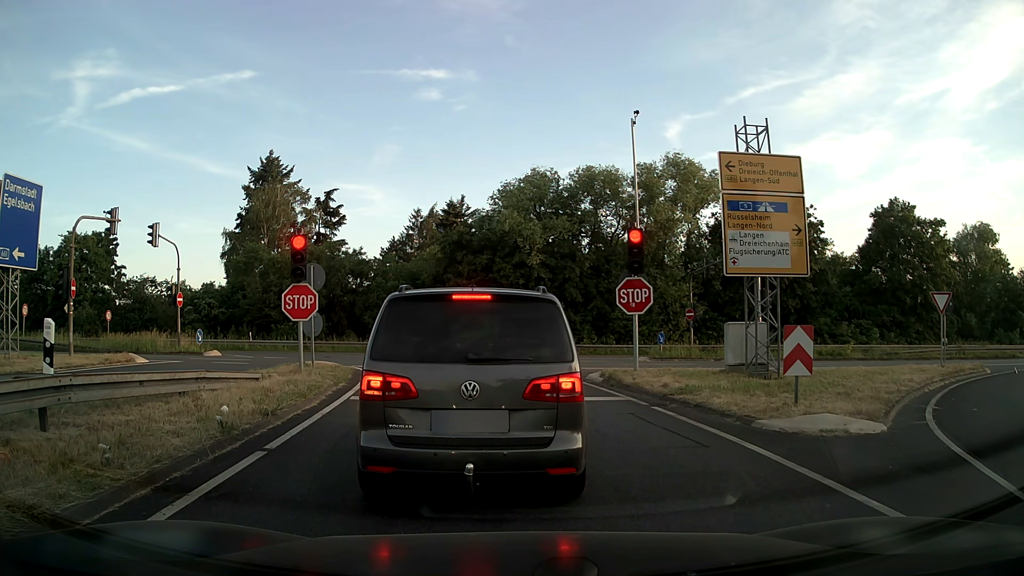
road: motorway_link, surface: asphalt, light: Day
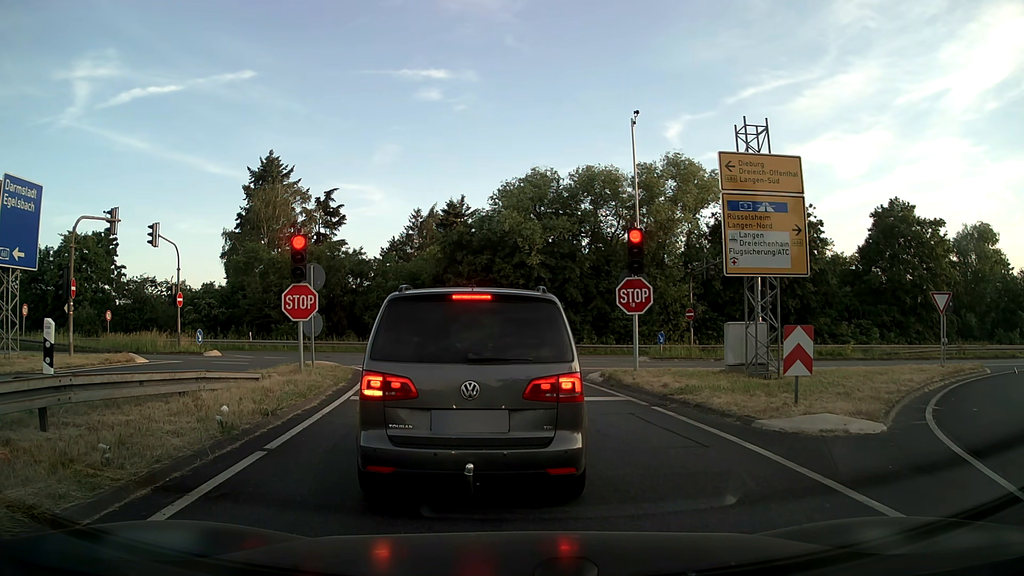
(0.0, 0.0) m; 0°
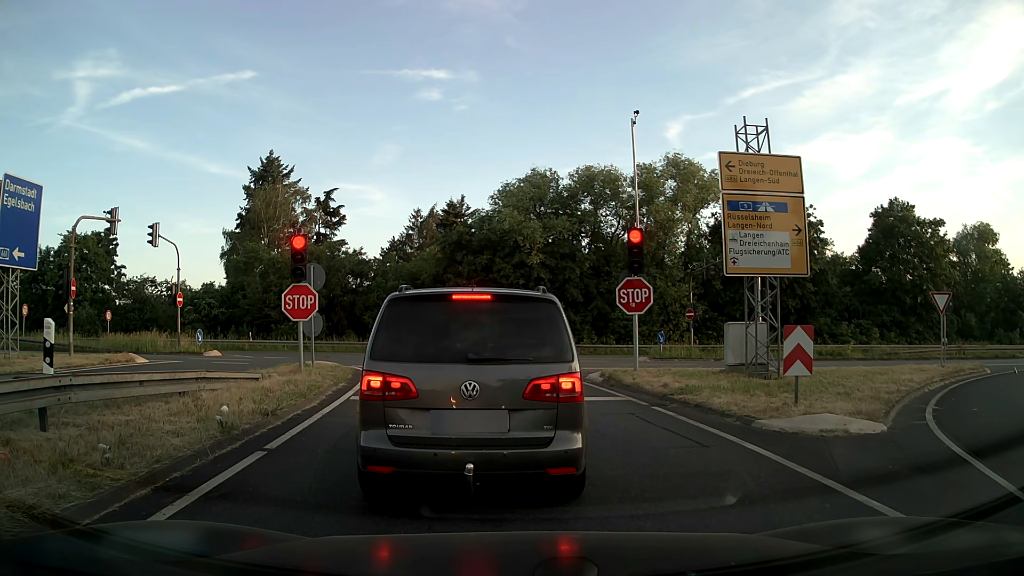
(0.0, 0.0) m; 0°
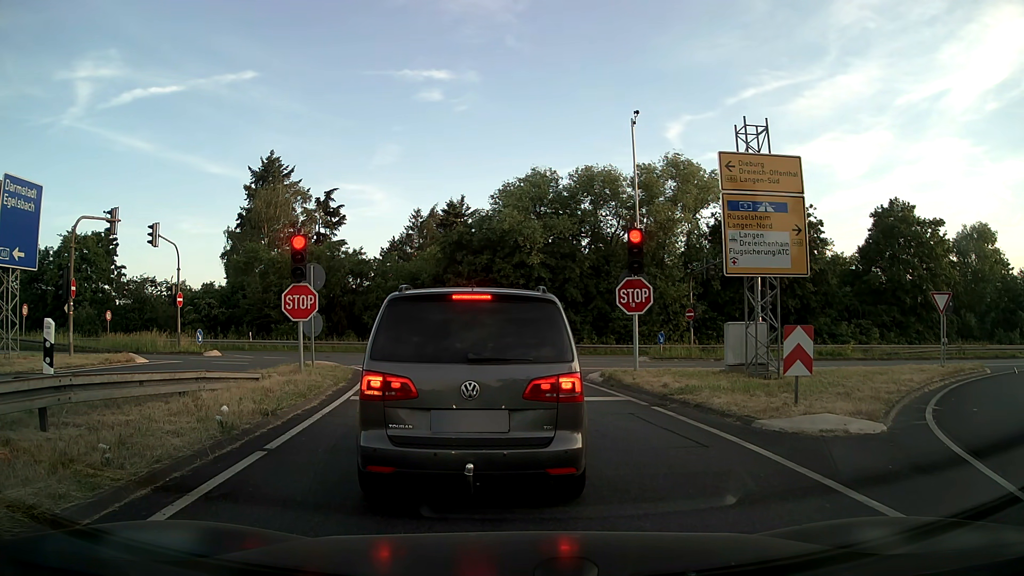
(0.0, 0.0) m; 0°
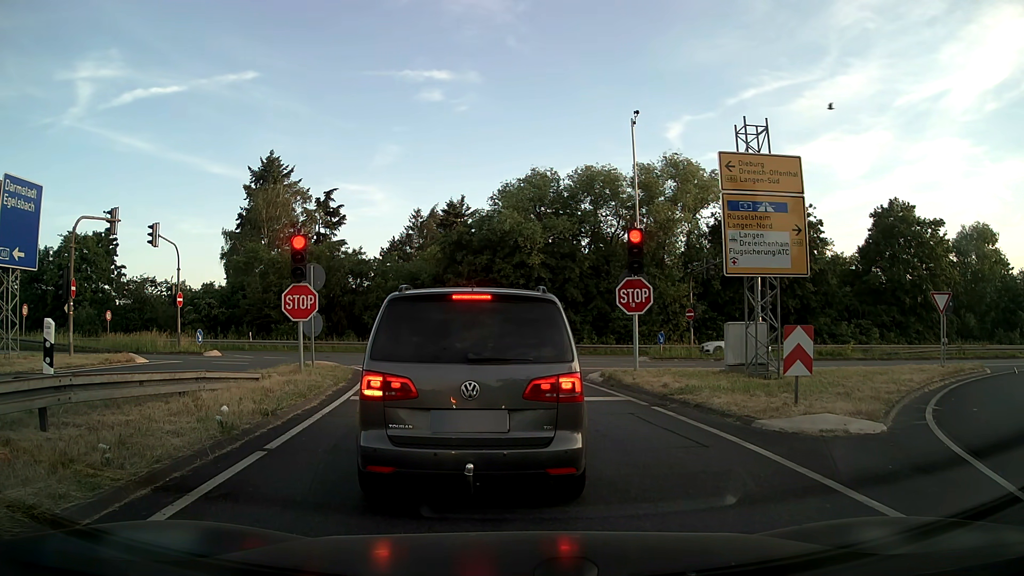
(0.0, 0.0) m; 0°
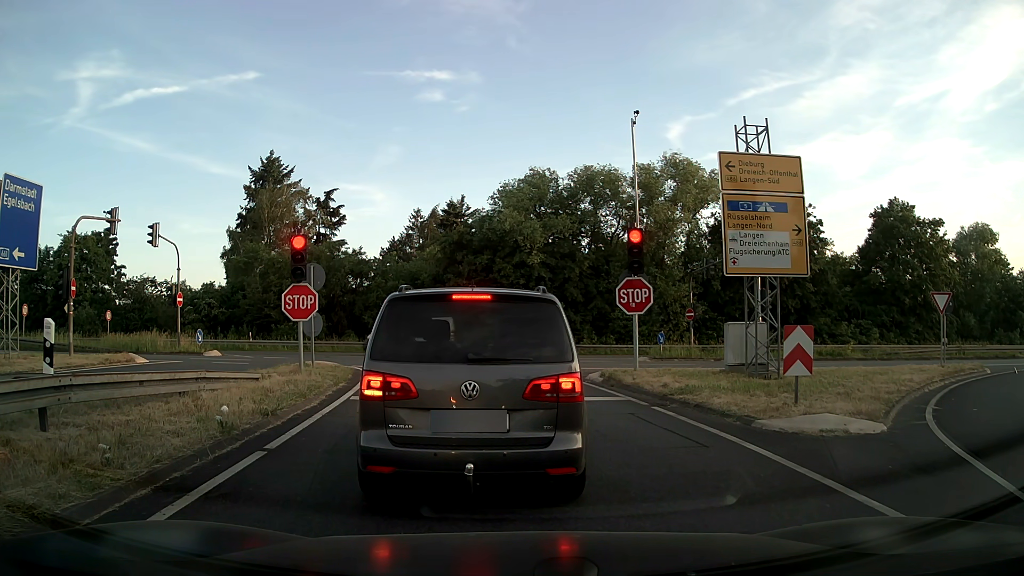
(0.0, 0.0) m; 0°
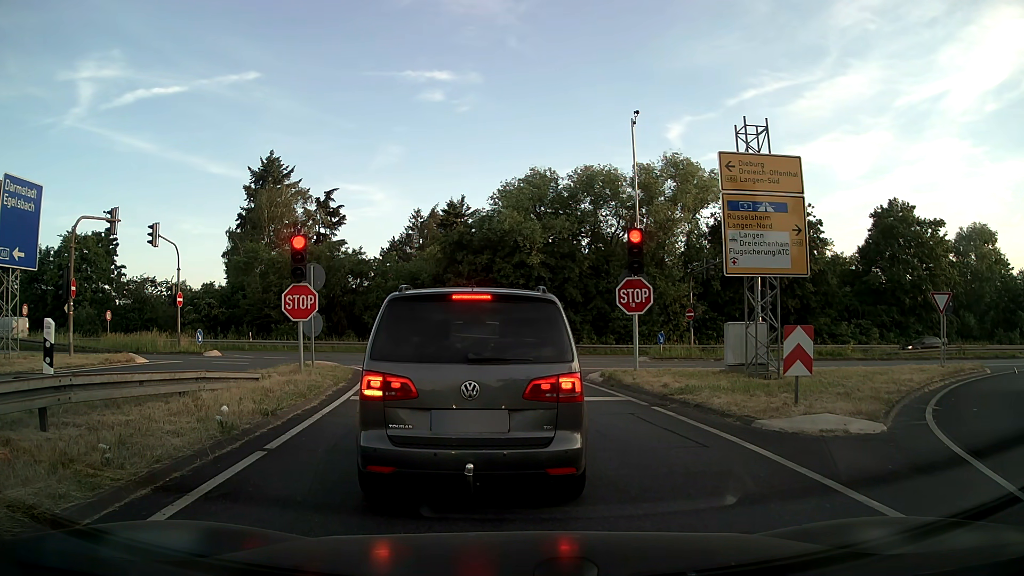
(0.0, 0.0) m; 0°
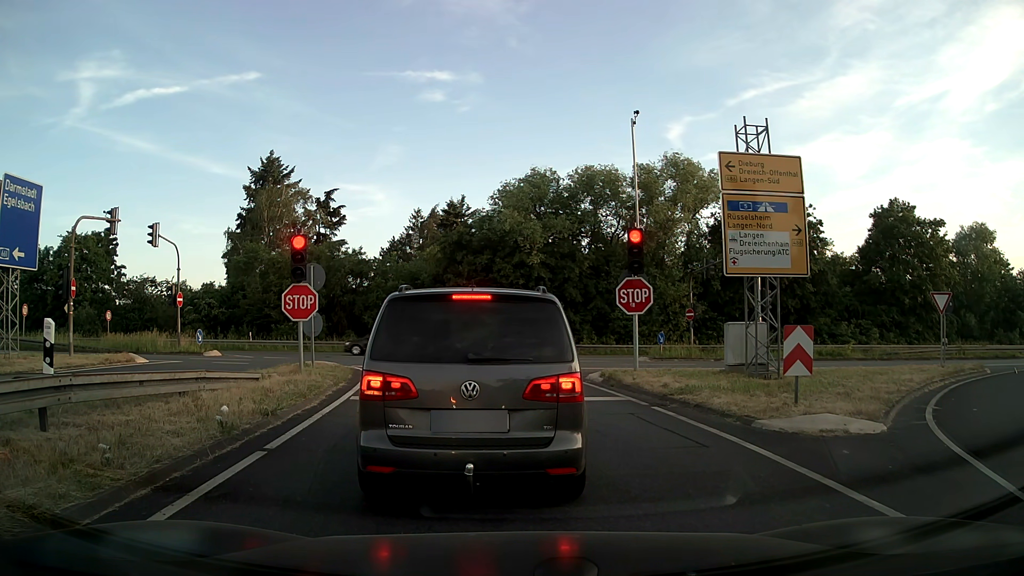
(0.0, 0.0) m; 0°
